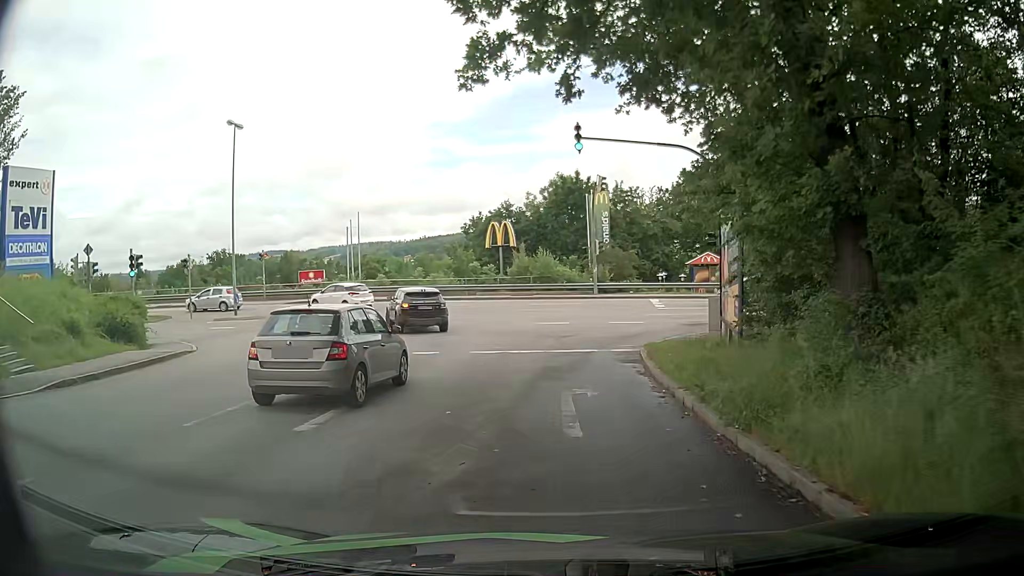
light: Day
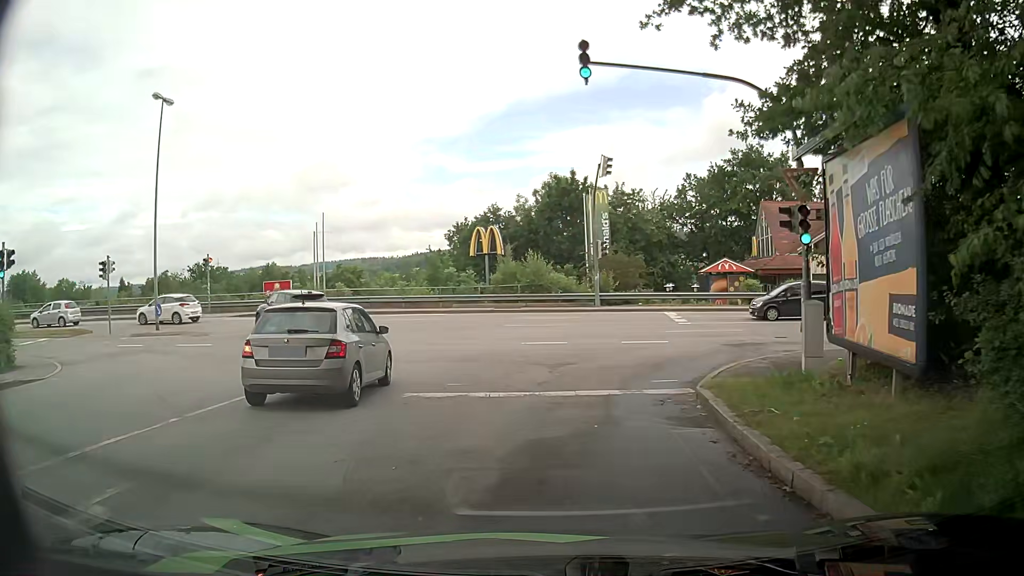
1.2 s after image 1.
(0.0, +7.2) m; -1°
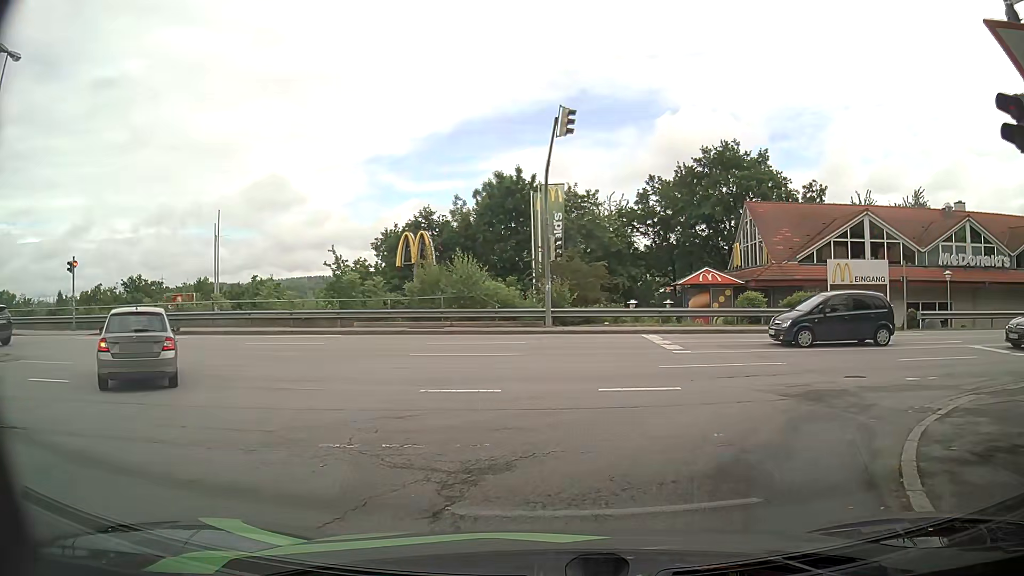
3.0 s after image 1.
(+0.5, +8.8) m; +7°
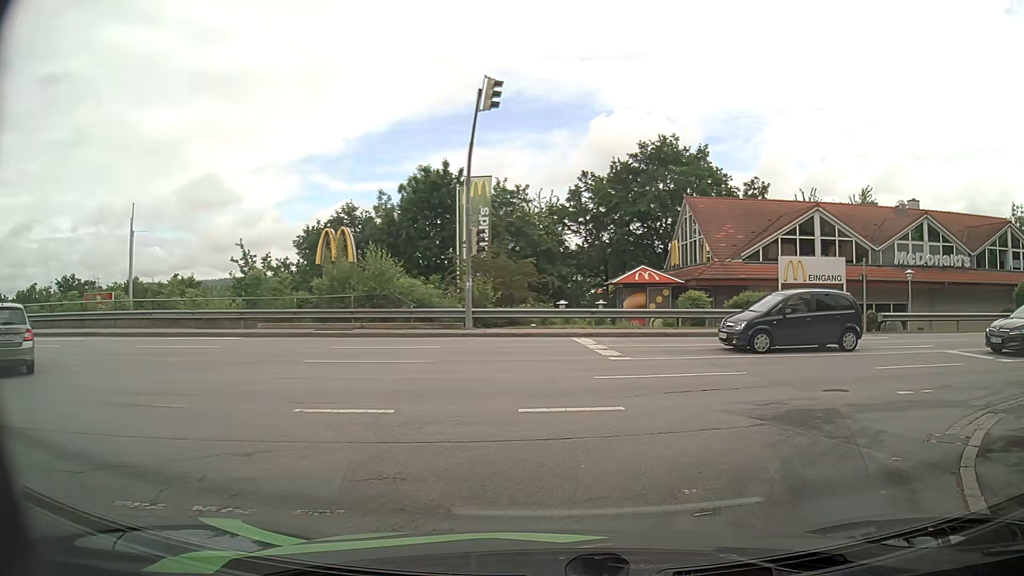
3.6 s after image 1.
(+0.1, +2.5) m; +6°
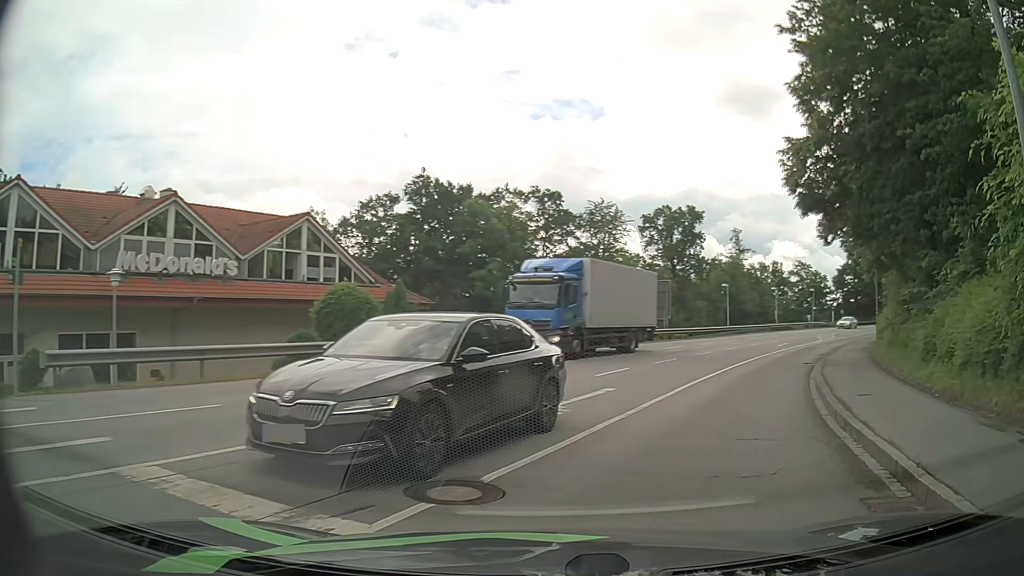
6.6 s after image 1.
(+6.7, +11.9) m; +61°
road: tertiary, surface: asphalt
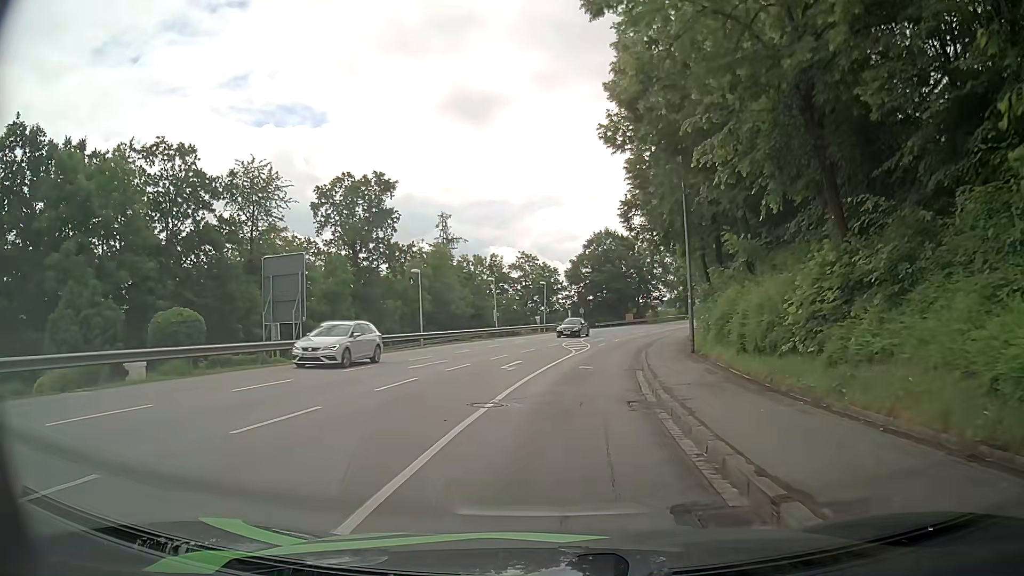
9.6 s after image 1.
(+6.2, +20.1) m; +24°
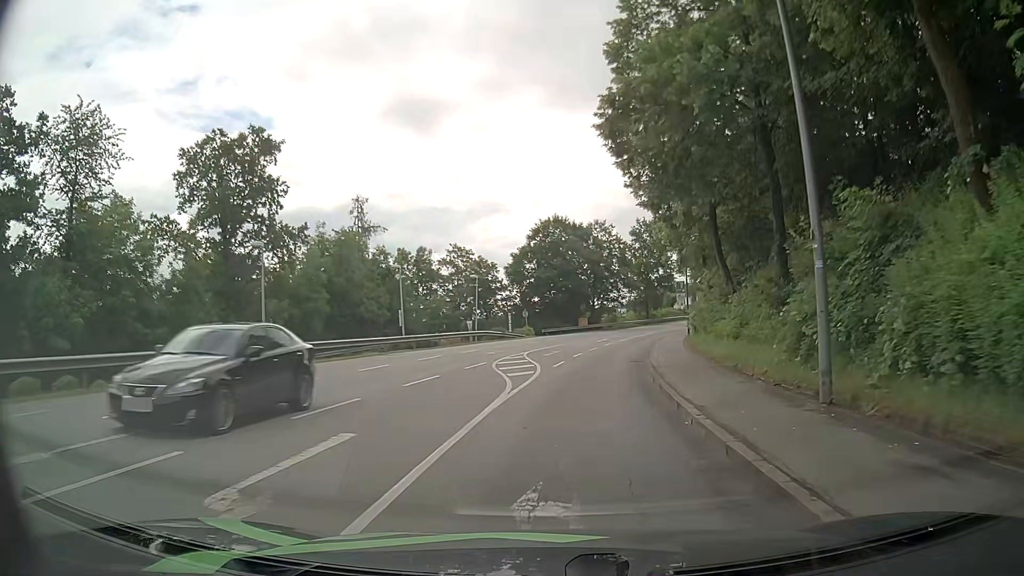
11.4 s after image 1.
(+0.5, +16.2) m; +5°
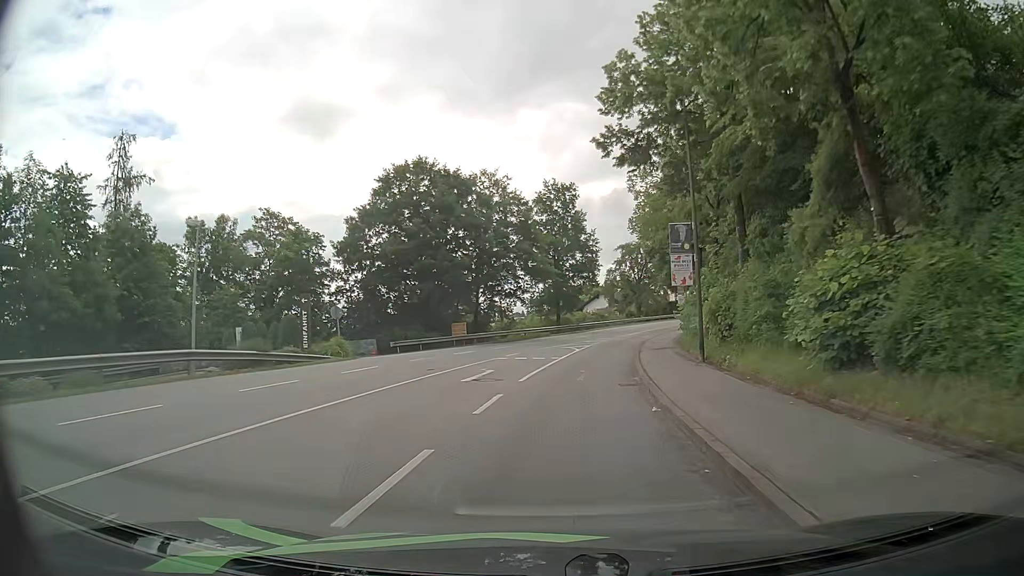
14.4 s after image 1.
(+2.1, +29.6) m; +7°
(0, +10) (+1, +20) (+3, +30) (+5, +40) (+7, +49) (+10, +59) (+13, +68) (+17, +78) (+21, +87) (+26, +96) m
